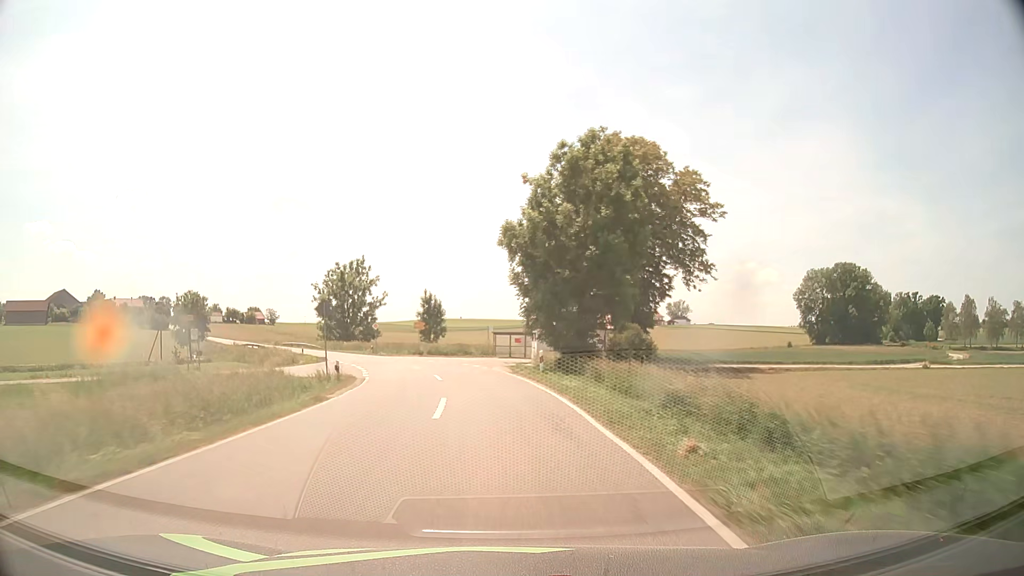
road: tertiary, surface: asphalt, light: Day
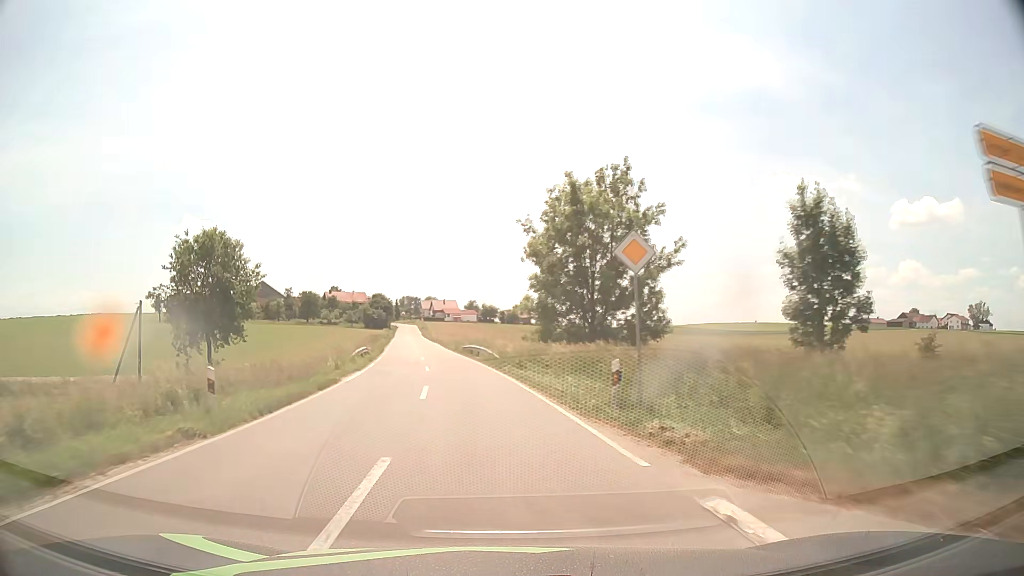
(-9.4, +54.9) m; -24°
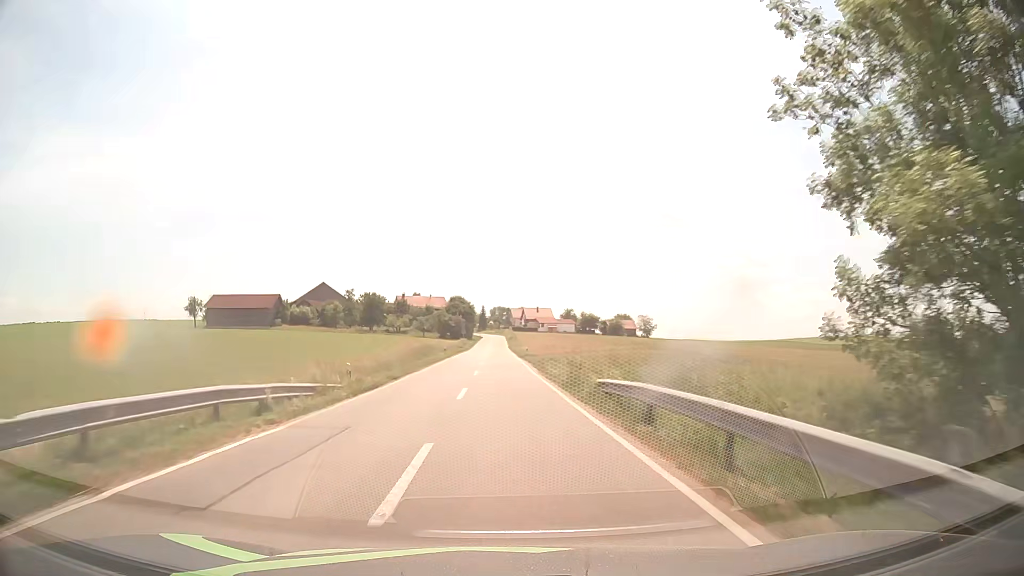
(-3.2, +34.4) m; -8°
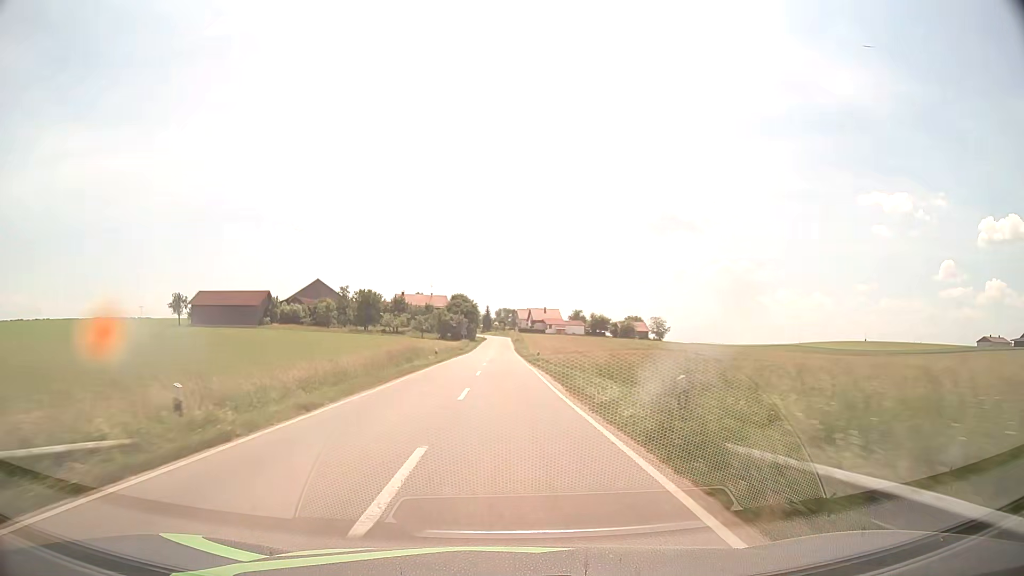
(-0.1, +12.1) m; 0°
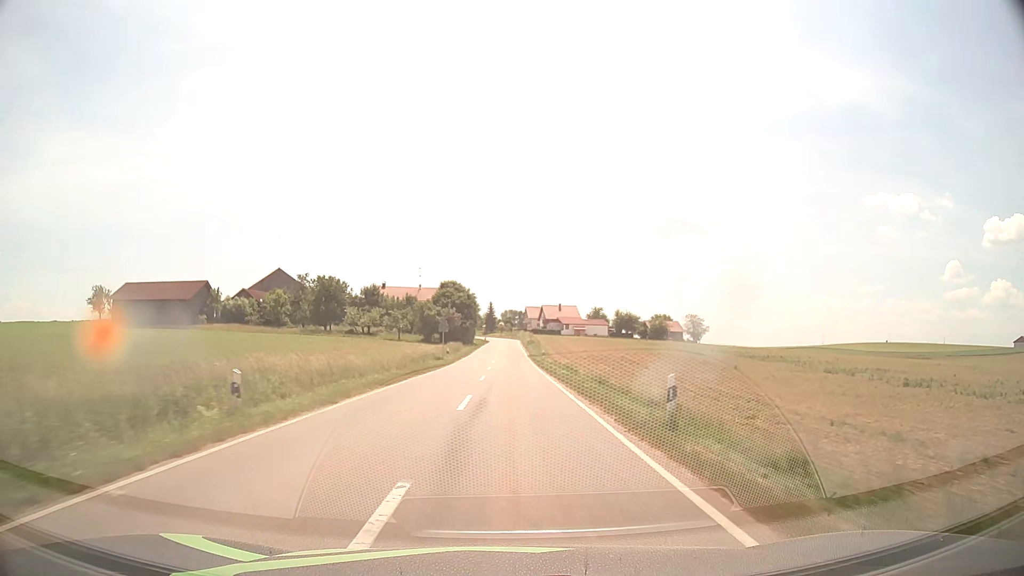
(-0.3, +38.3) m; 0°
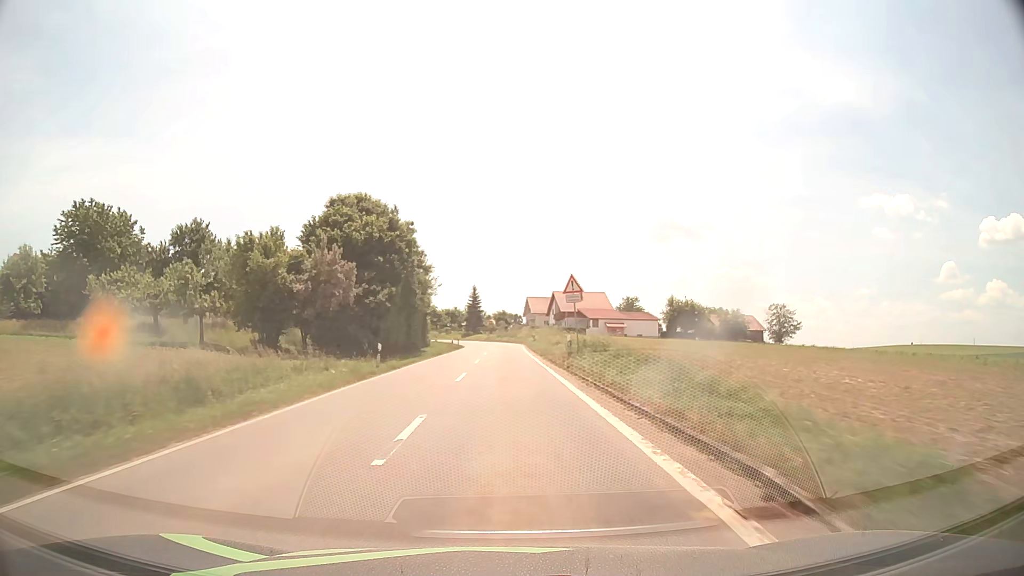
(+0.3, +66.1) m; 0°
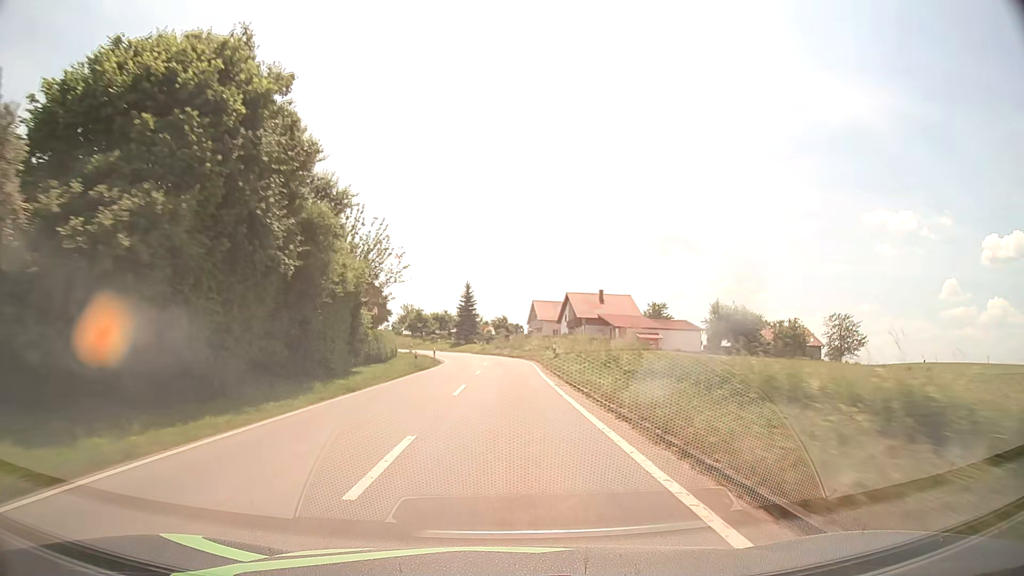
(-0.1, +25.1) m; 0°
